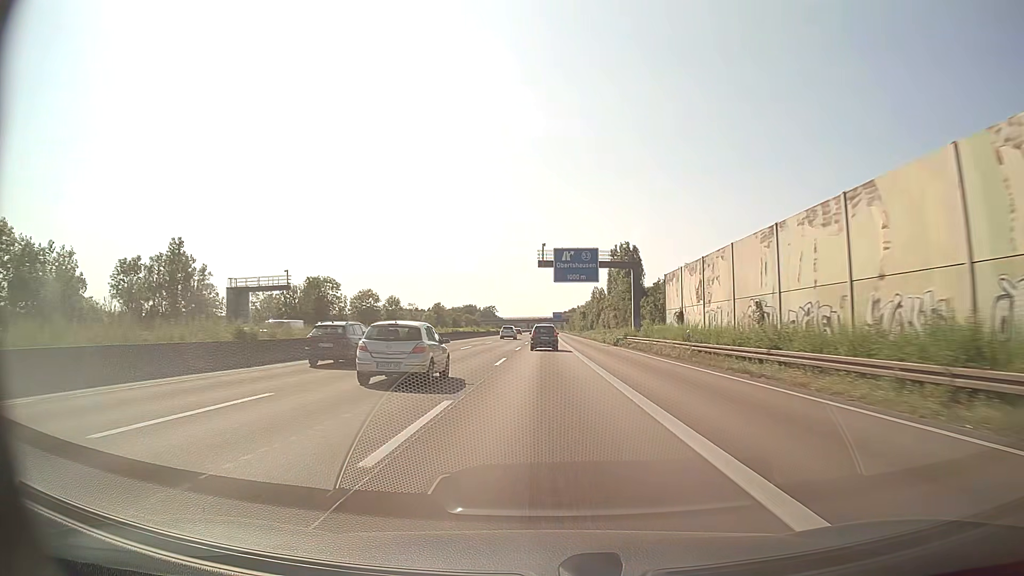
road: motorway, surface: asphalt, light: Day
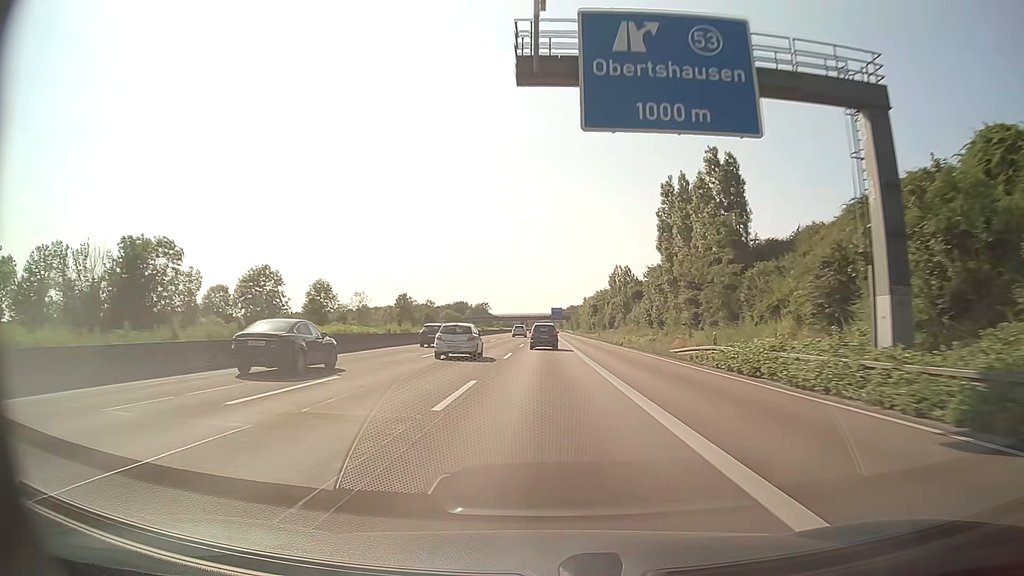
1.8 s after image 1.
(+0.1, +49.6) m; 0°
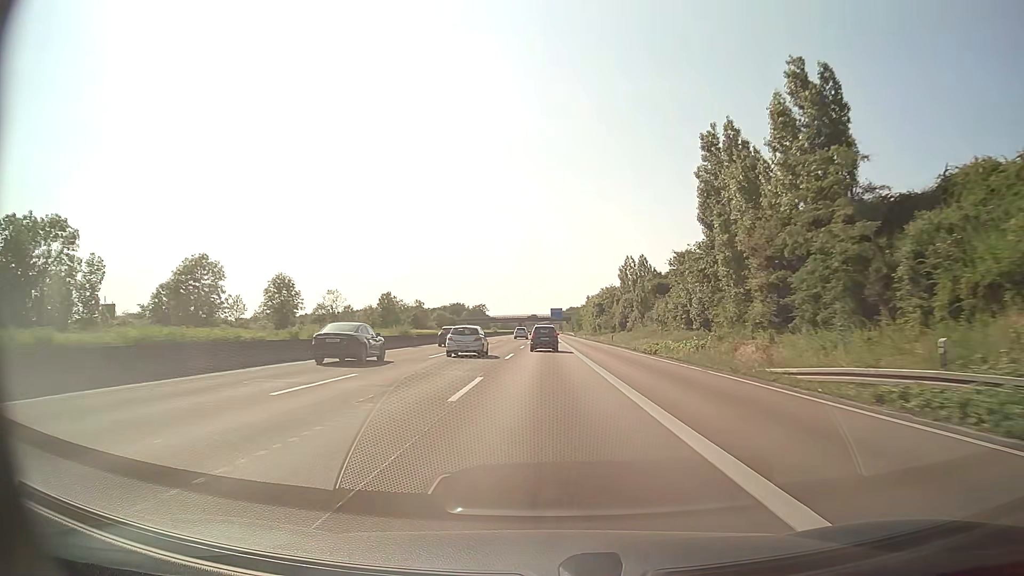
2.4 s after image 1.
(0.0, +16.5) m; 0°
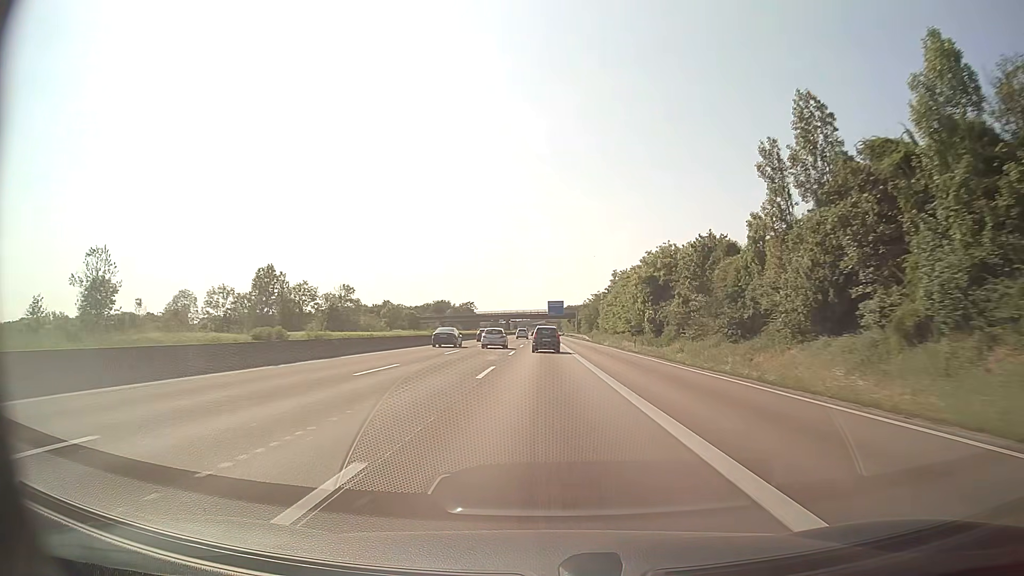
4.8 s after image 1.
(+0.2, +65.7) m; 0°
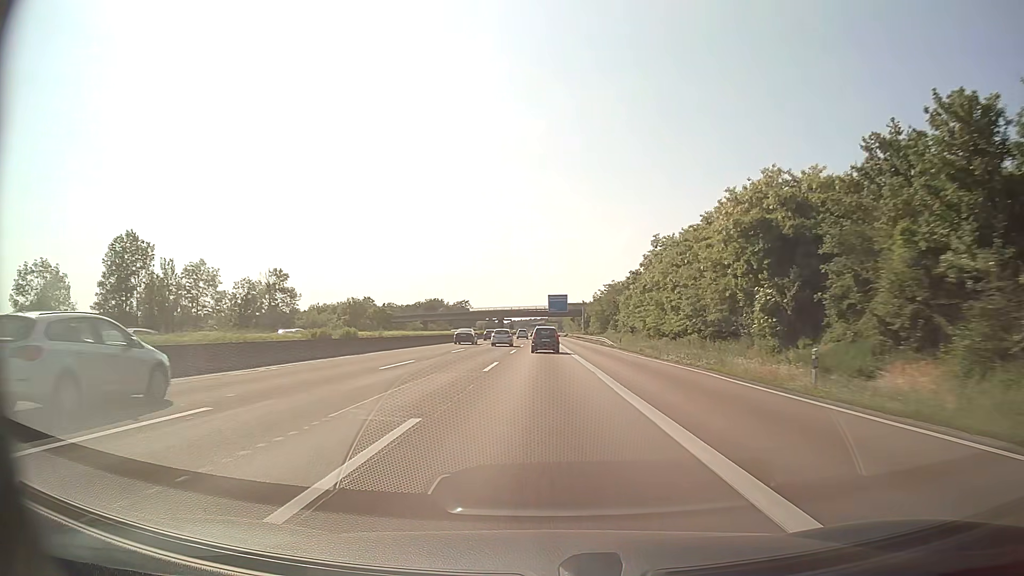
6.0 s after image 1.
(0.0, +32.8) m; 0°
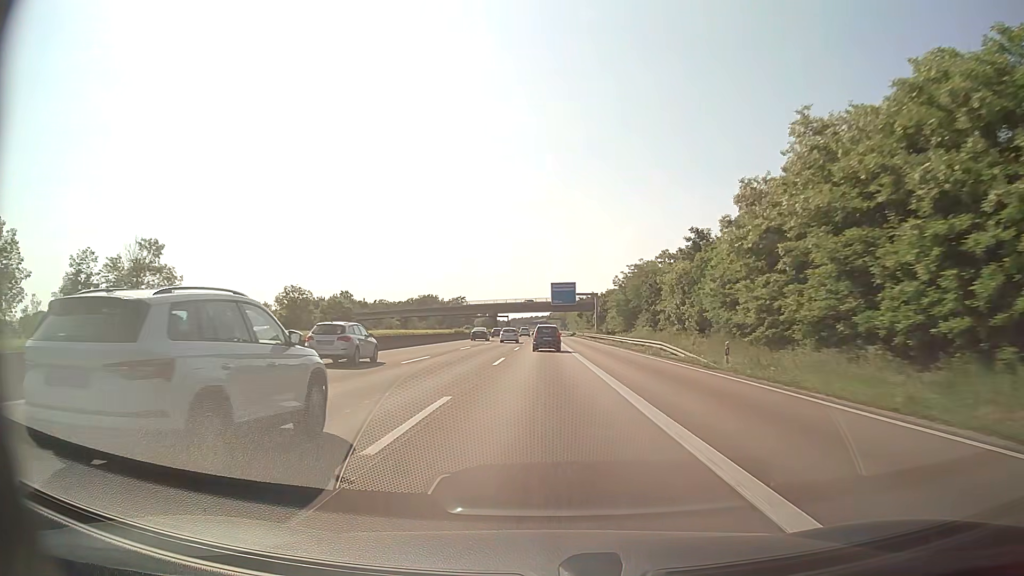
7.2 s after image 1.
(+0.1, +32.7) m; 0°
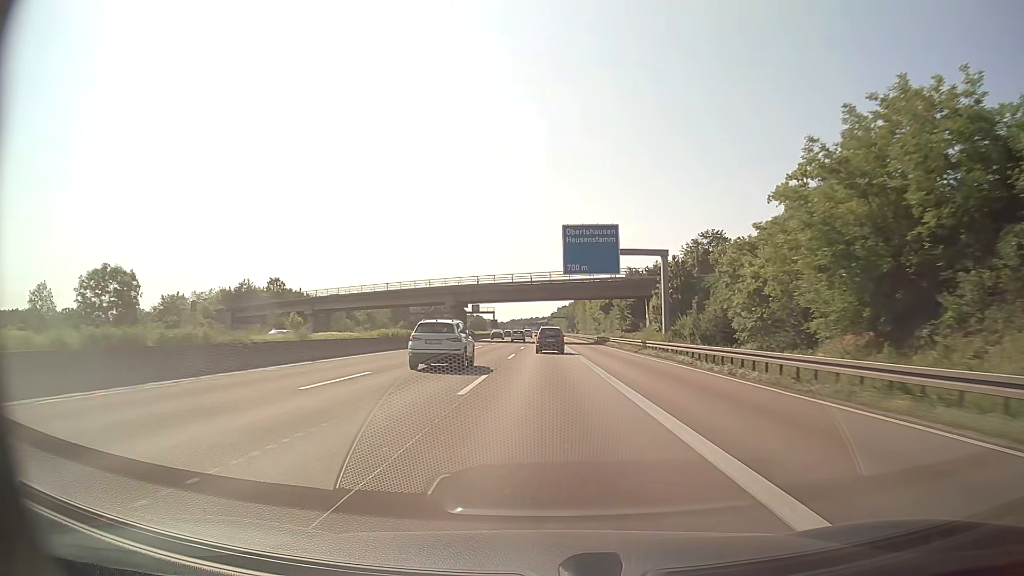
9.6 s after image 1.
(-0.2, +65.3) m; 0°
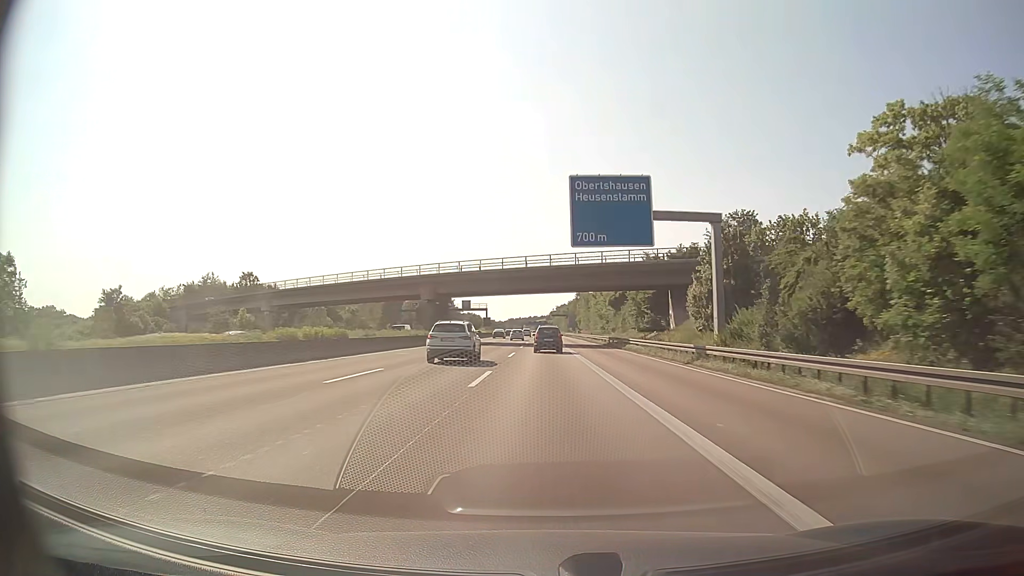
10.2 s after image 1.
(0.0, +16.3) m; 0°
(0, +10) (0, +20) (0, +30) (0, +40) (0, +50) (0, +60) (0, +70) (0, +80) (0, +90) (0, +100) m
